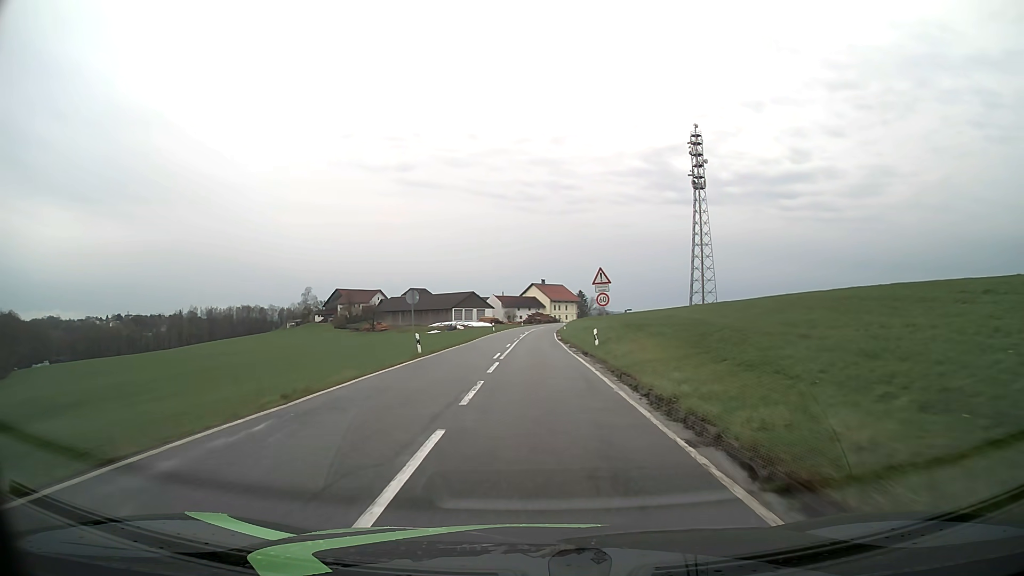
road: tertiary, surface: asphalt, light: Day
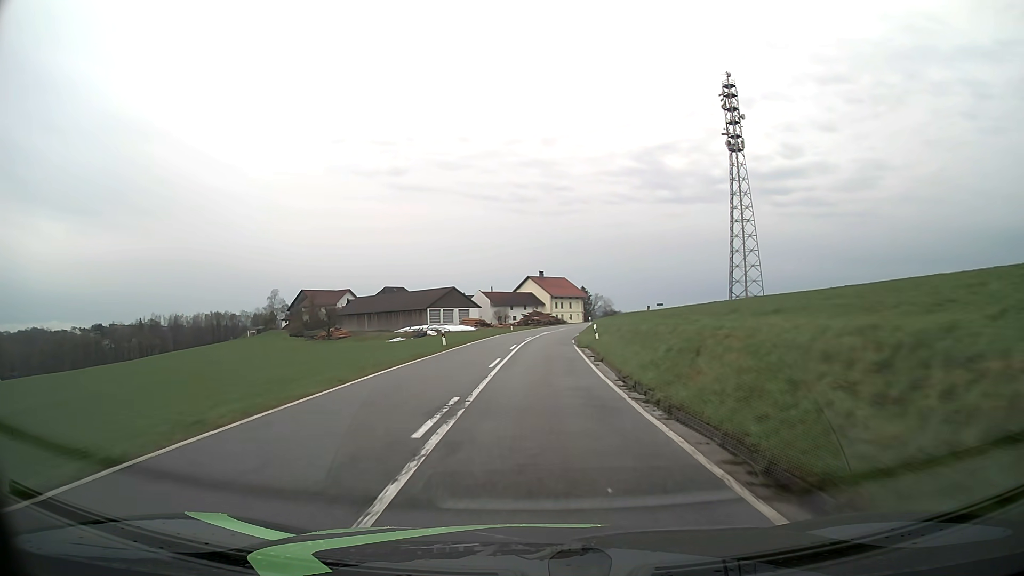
(-0.1, +38.3) m; 0°
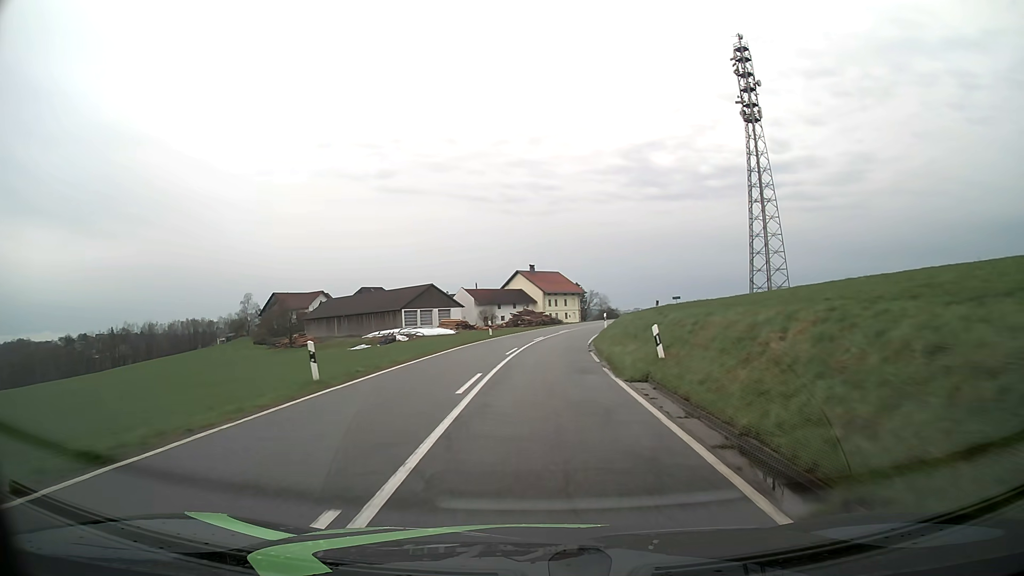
(+0.2, +18.8) m; +1°
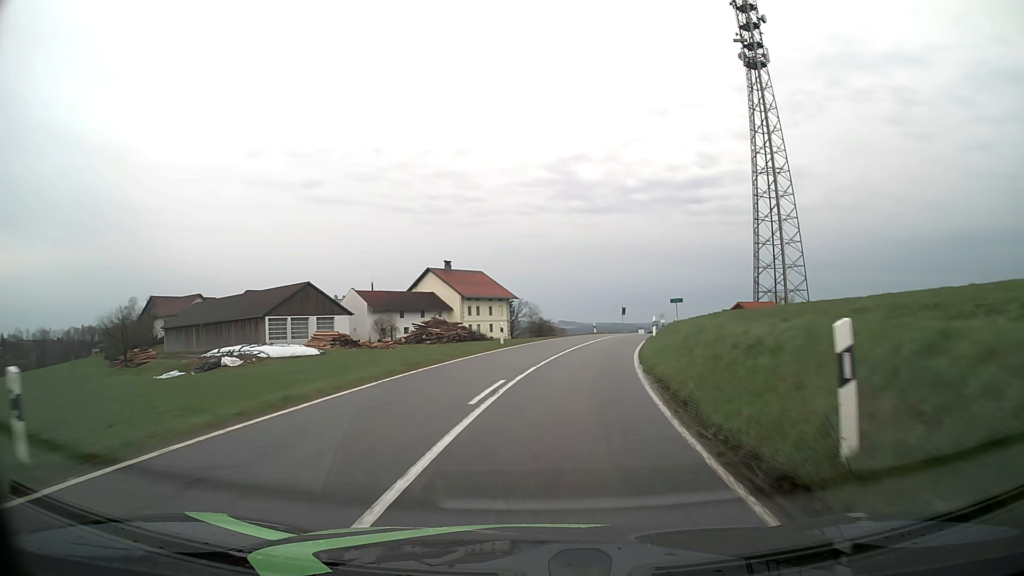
(+1.3, +35.6) m; +6°
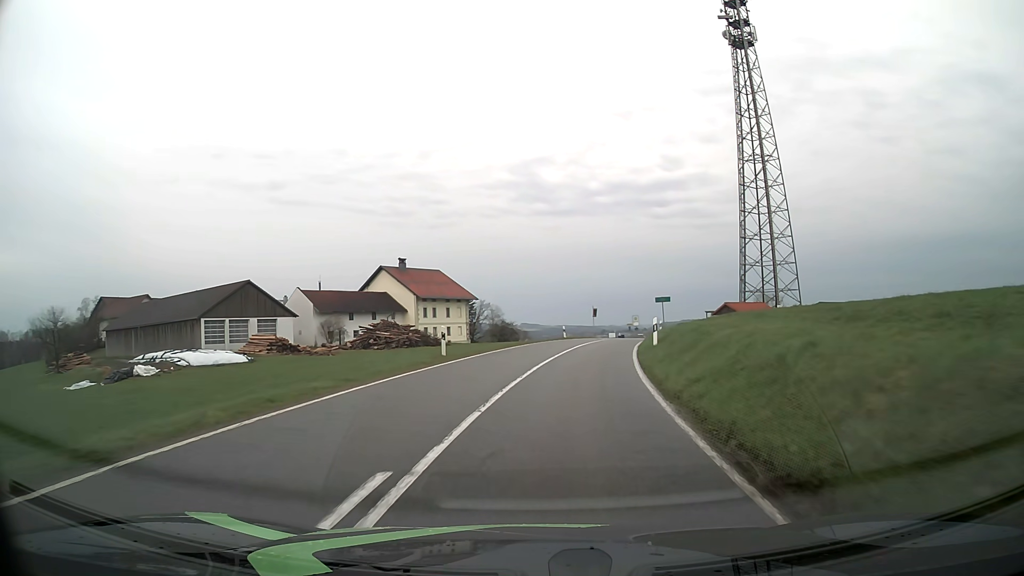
(+0.2, +8.8) m; +3°
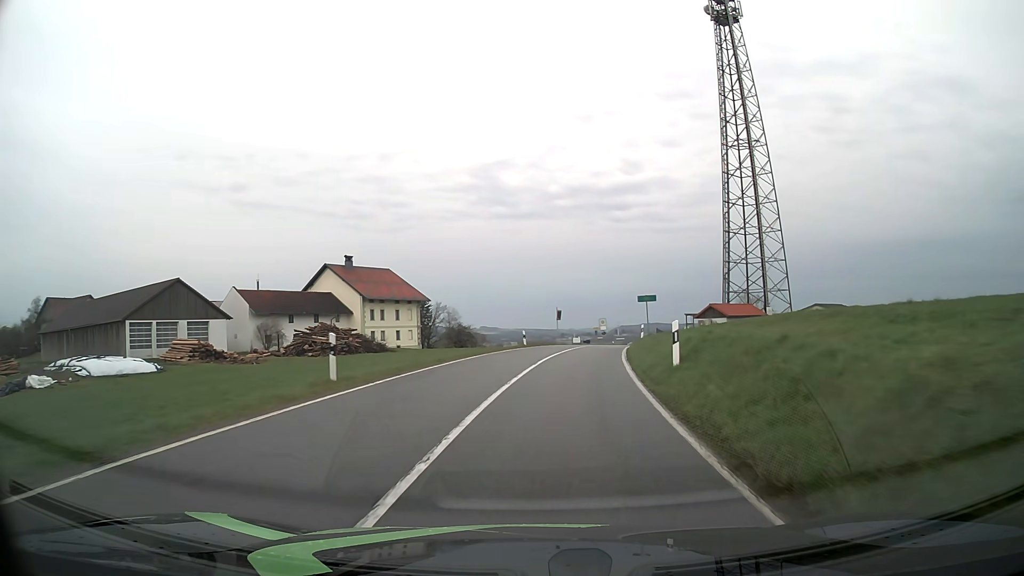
(+0.3, +8.8) m; +3°
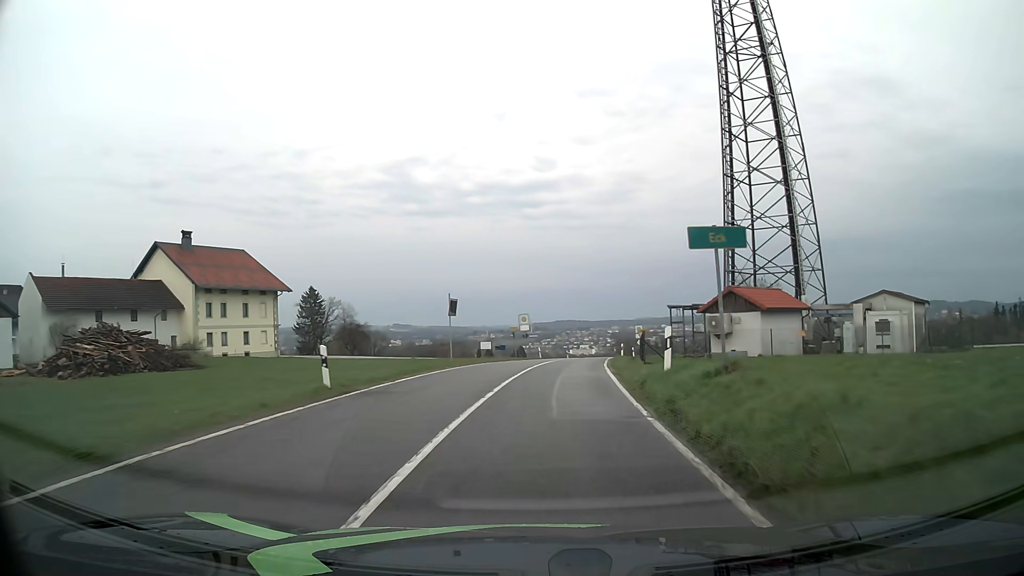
(+1.8, +26.5) m; +7°
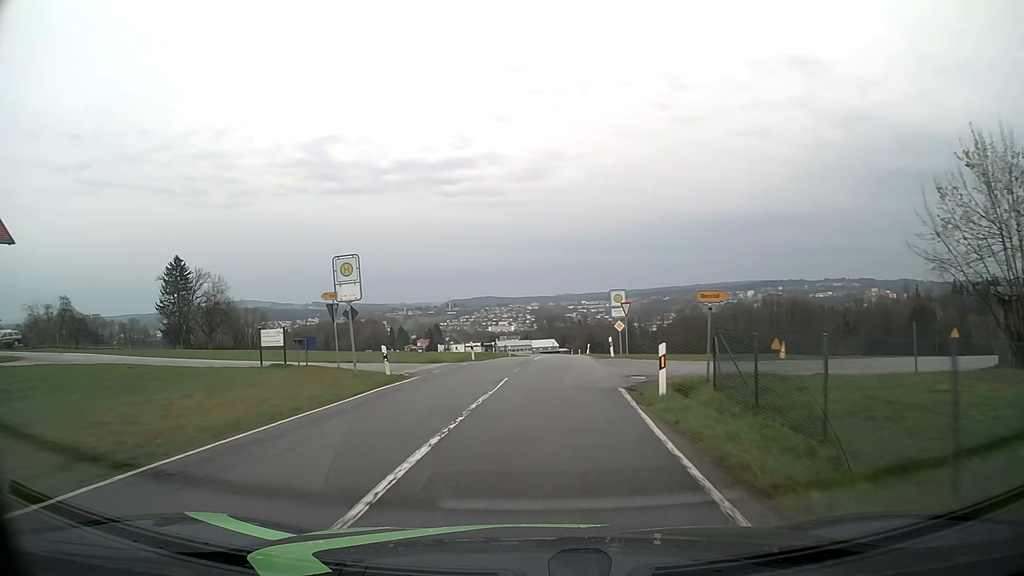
(+2.3, +35.8) m; +6°
(0, +10) (+1, +20) (+1, +30) (+2, +40) (+2, +50) (+3, +60) (+4, +70) (+4, +80) (+5, +90) (+5, +100) m
